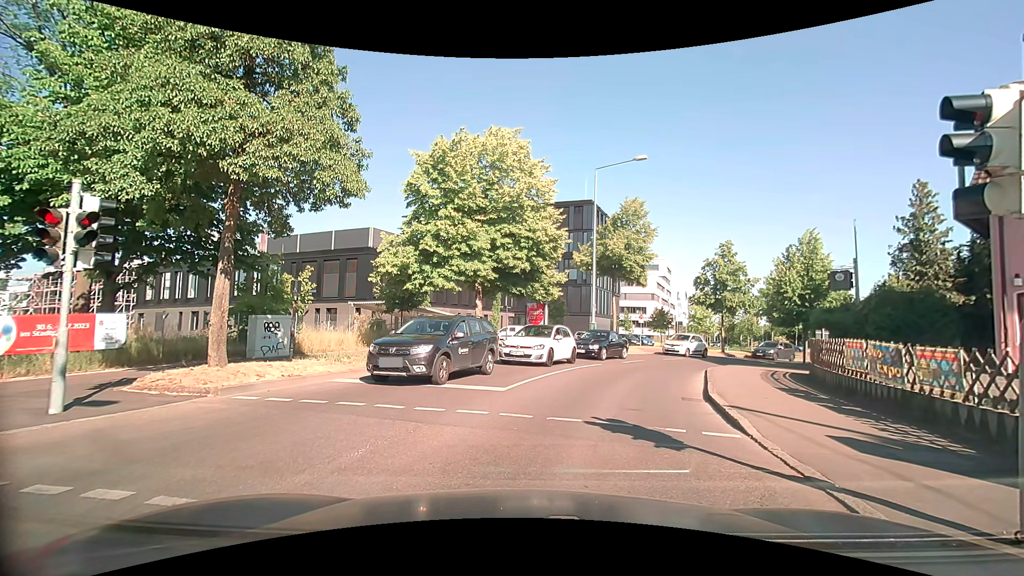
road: tertiary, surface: asphalt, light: Day
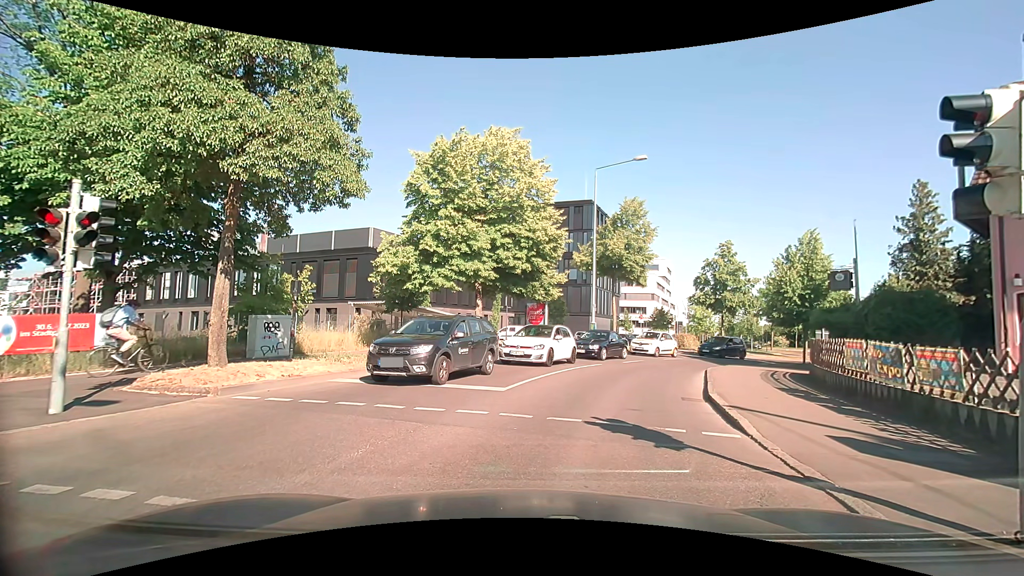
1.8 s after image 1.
(0.0, 0.0) m; 0°
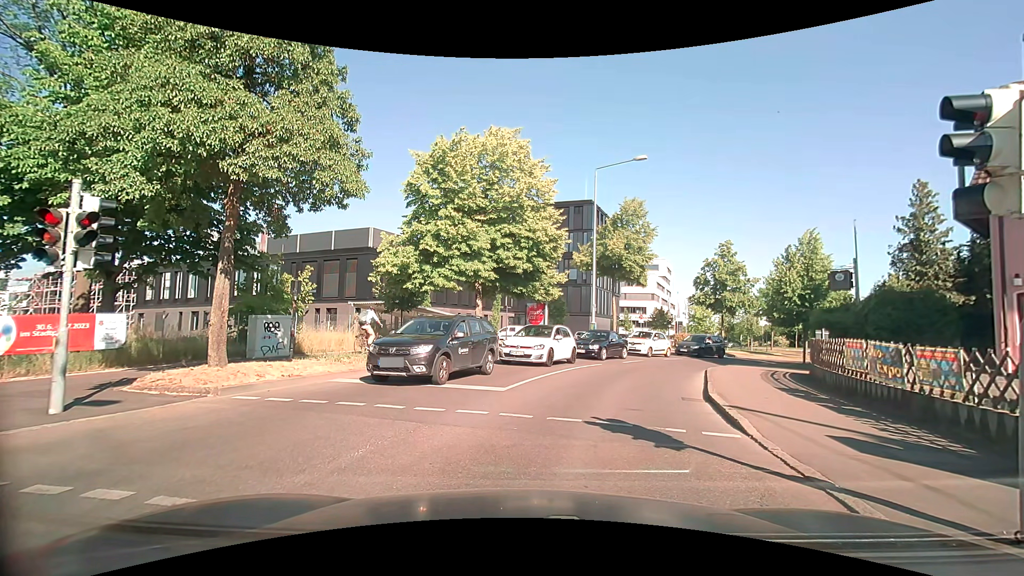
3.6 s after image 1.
(0.0, 0.0) m; 0°
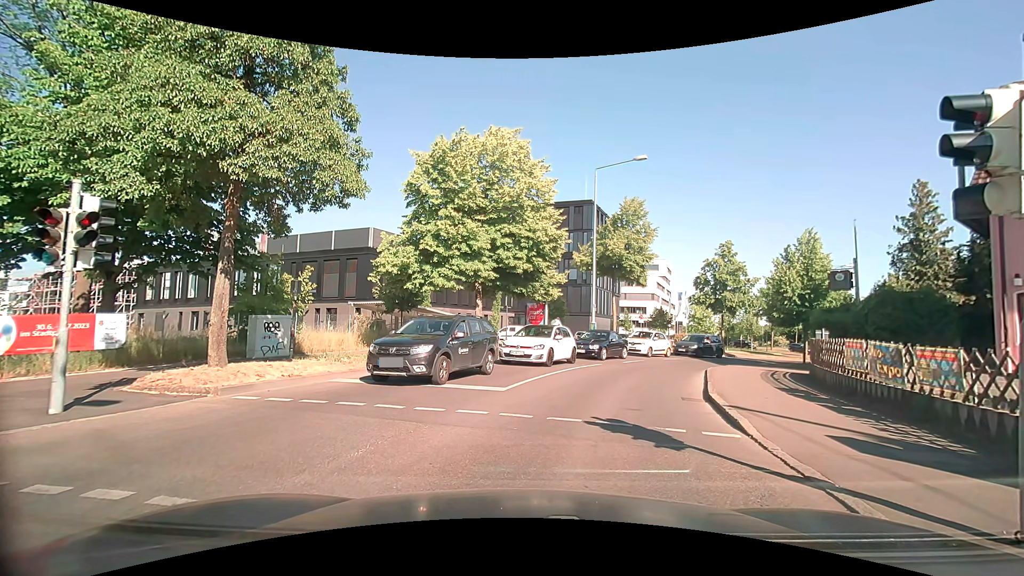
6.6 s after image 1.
(0.0, 0.0) m; 0°
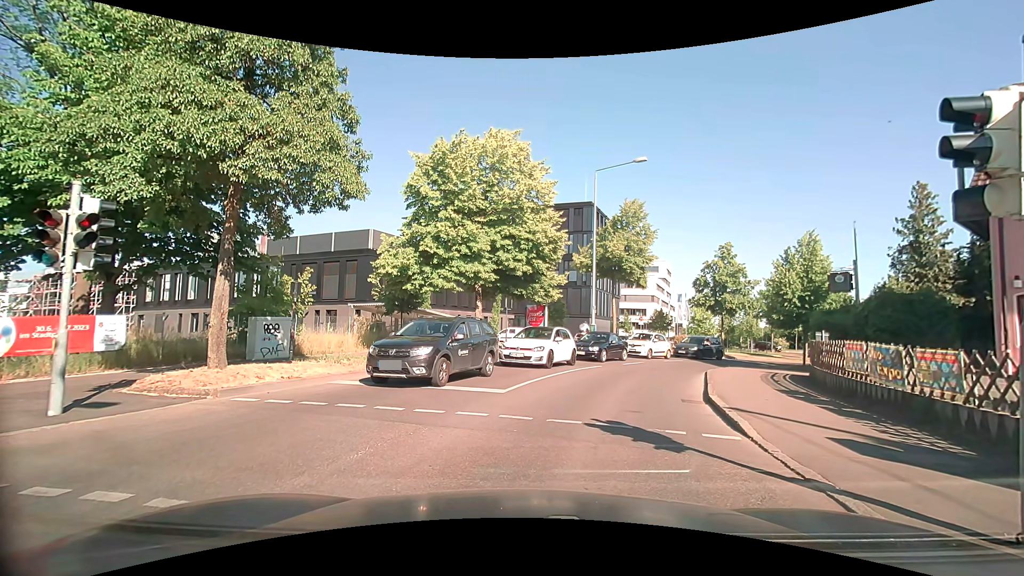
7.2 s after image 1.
(0.0, 0.0) m; 0°
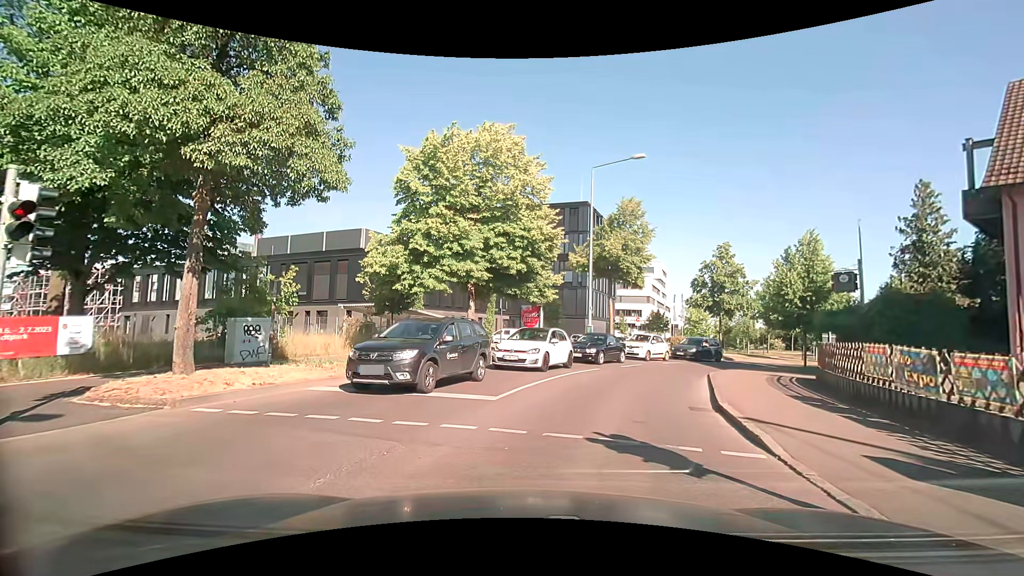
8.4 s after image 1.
(0.0, +0.9) m; 0°
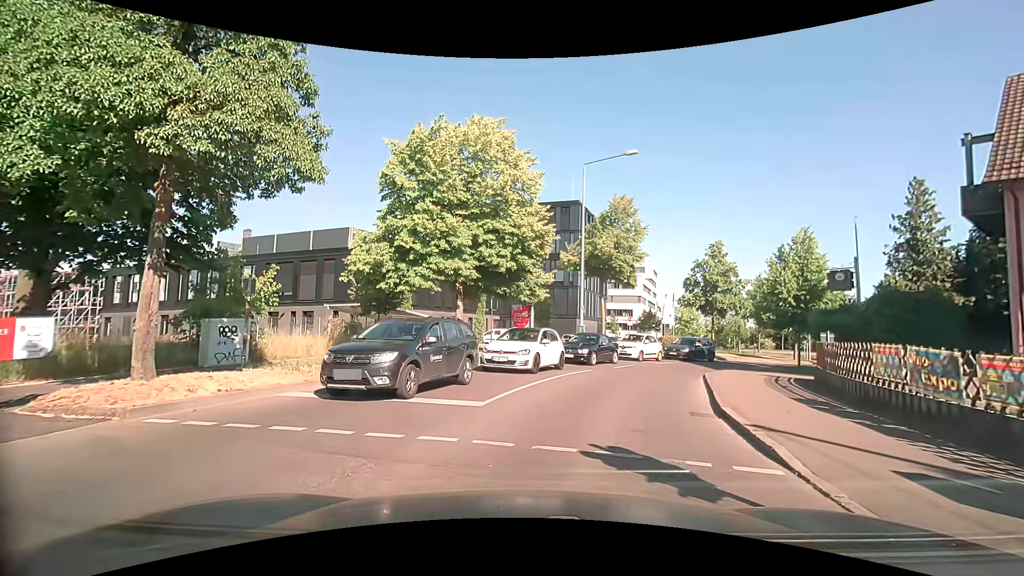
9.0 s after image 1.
(0.0, +0.7) m; 0°
